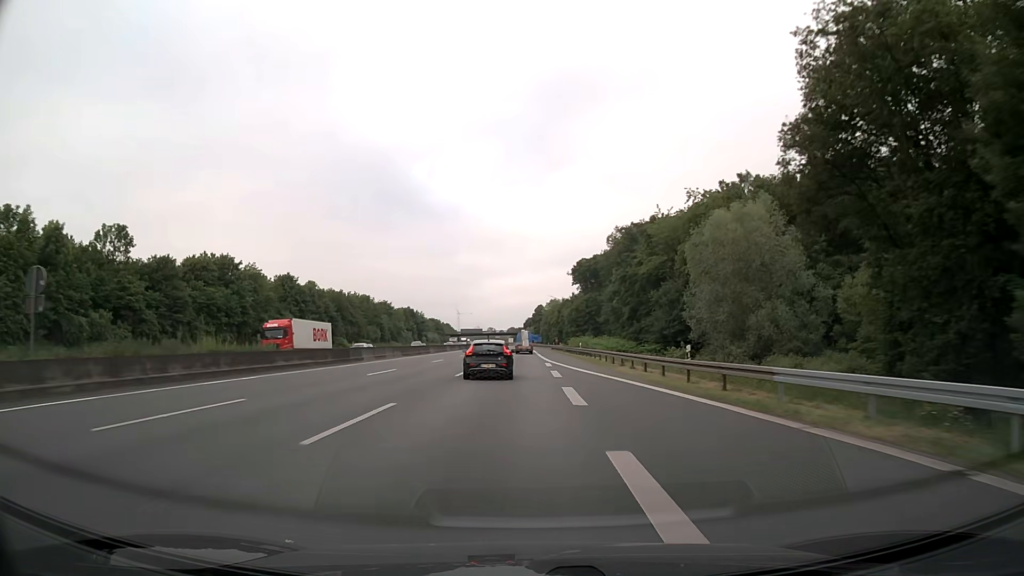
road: motorway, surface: asphalt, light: Day
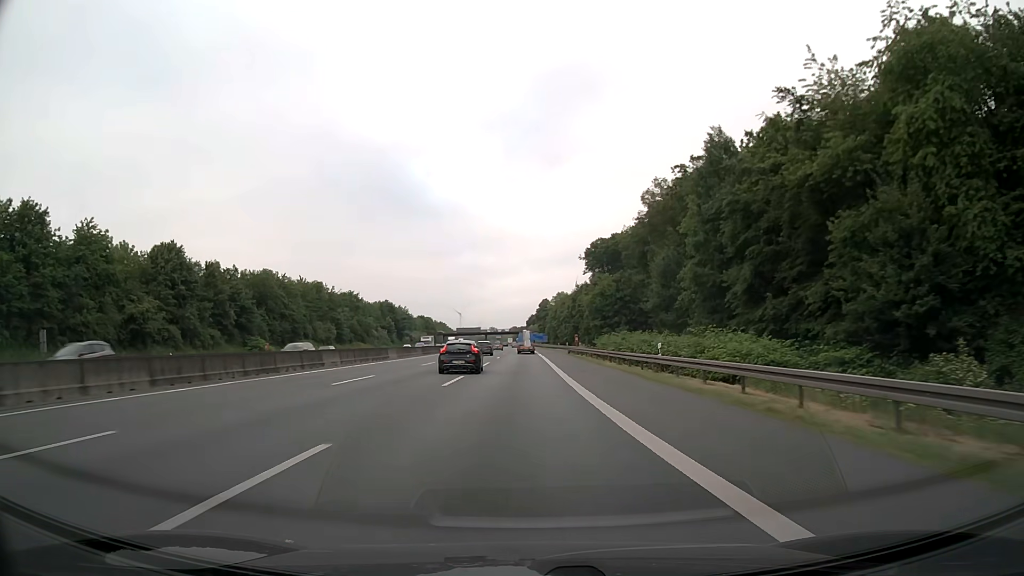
(-0.1, +42.1) m; 0°
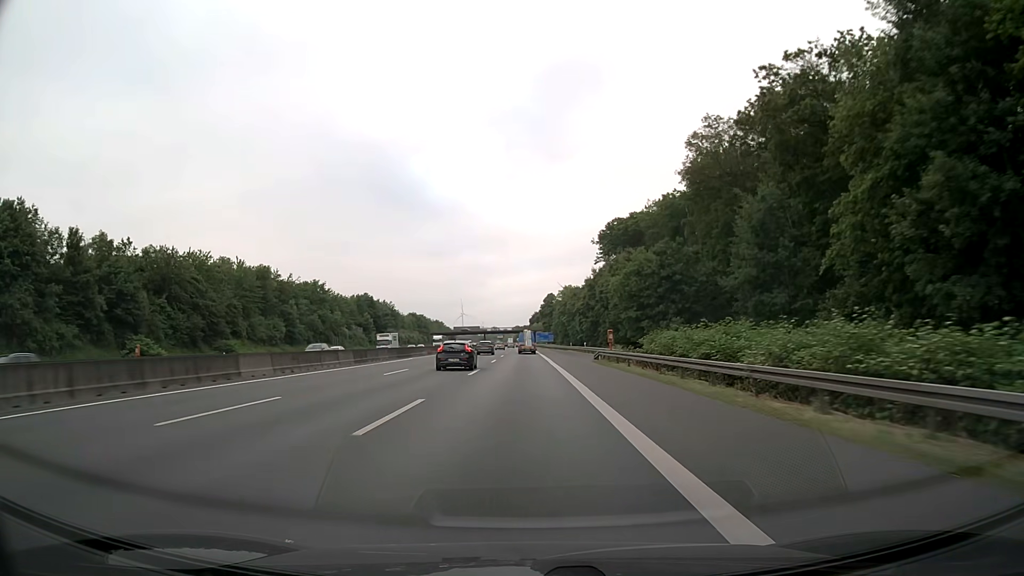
(-0.1, +29.2) m; 0°
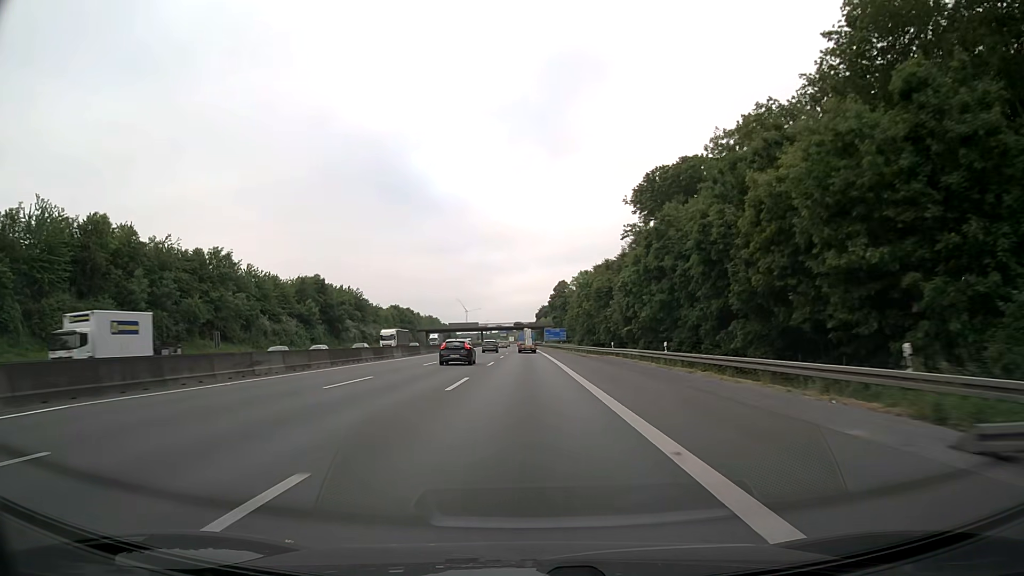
(-0.1, +45.3) m; 0°
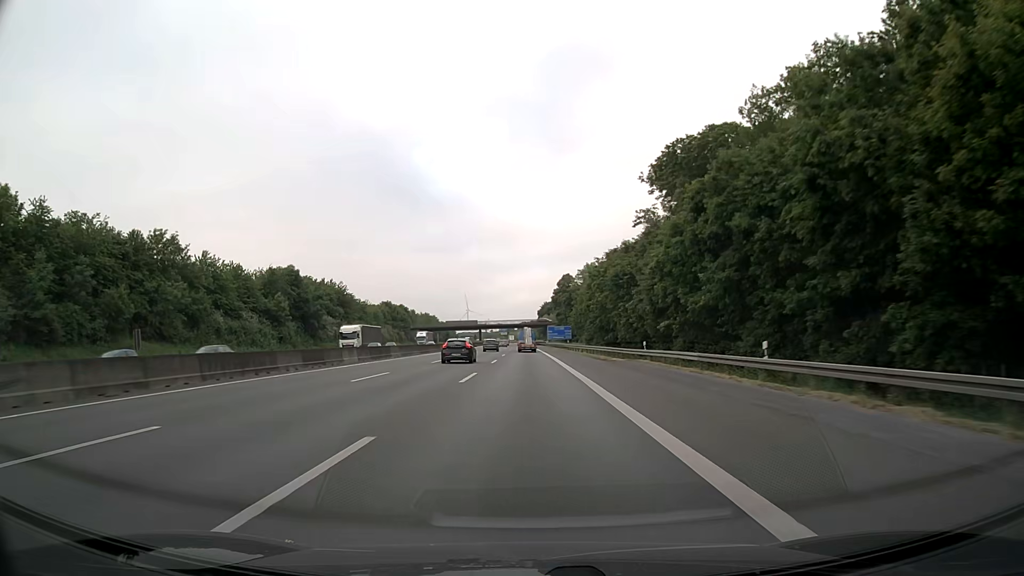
(-0.1, +15.3) m; 0°
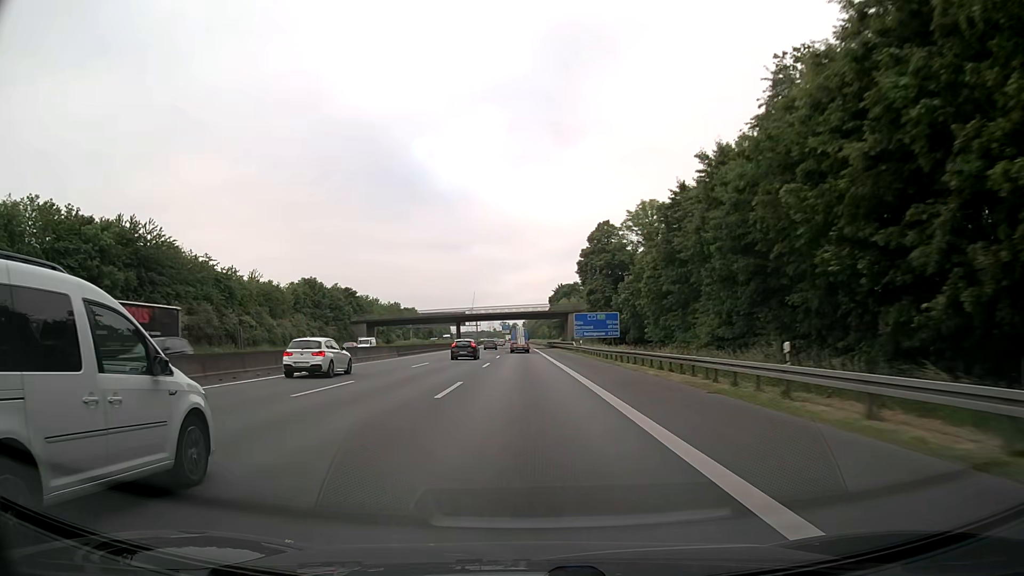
(-0.2, +77.6) m; 0°
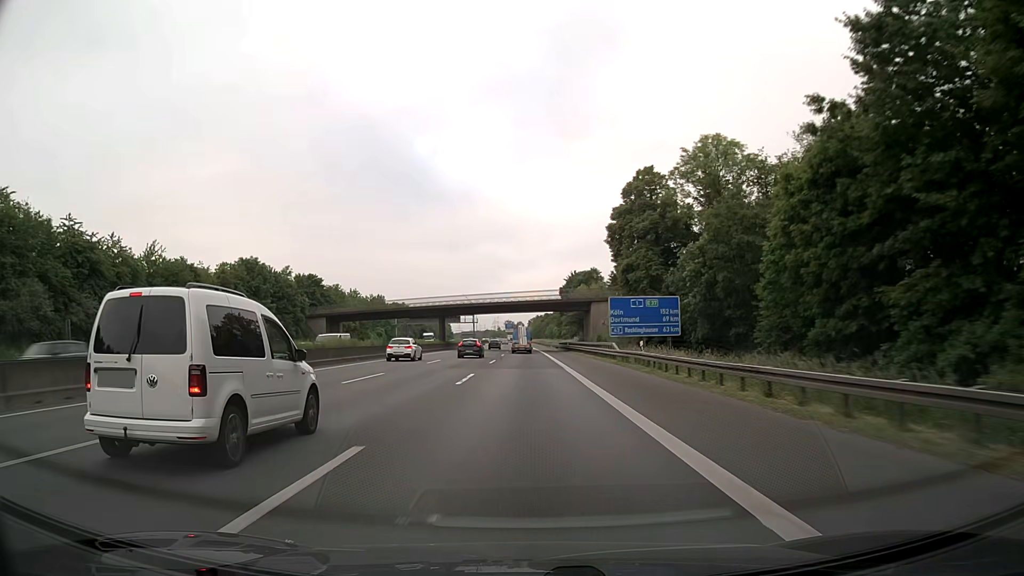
(-0.2, +31.4) m; -1°
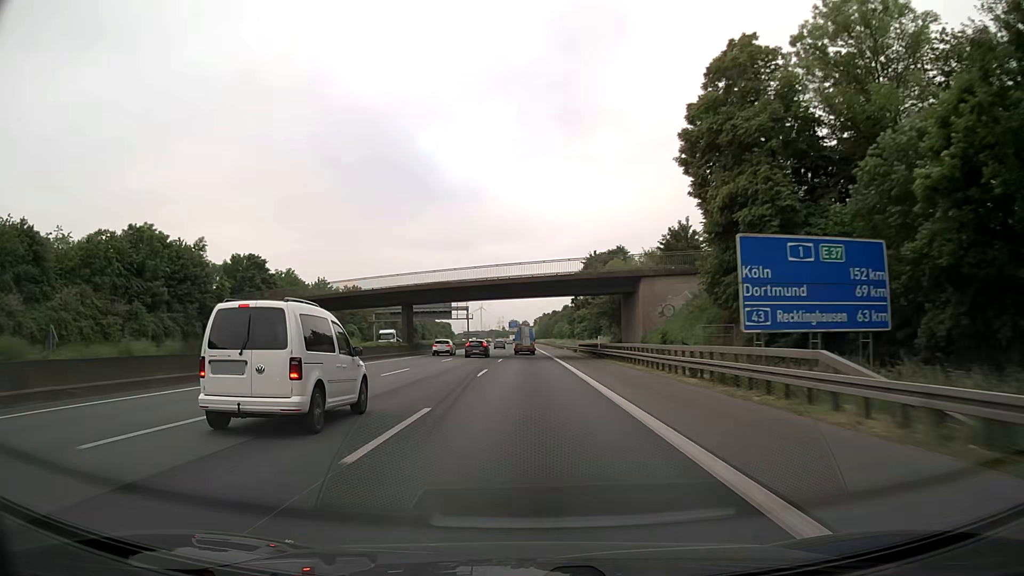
(-0.1, +31.5) m; 0°
(0, +10) (0, +20) (0, +30) (0, +40) (0, +50) (0, +60) (0, +70) (0, +80) (0, +90) (0, +100) m
